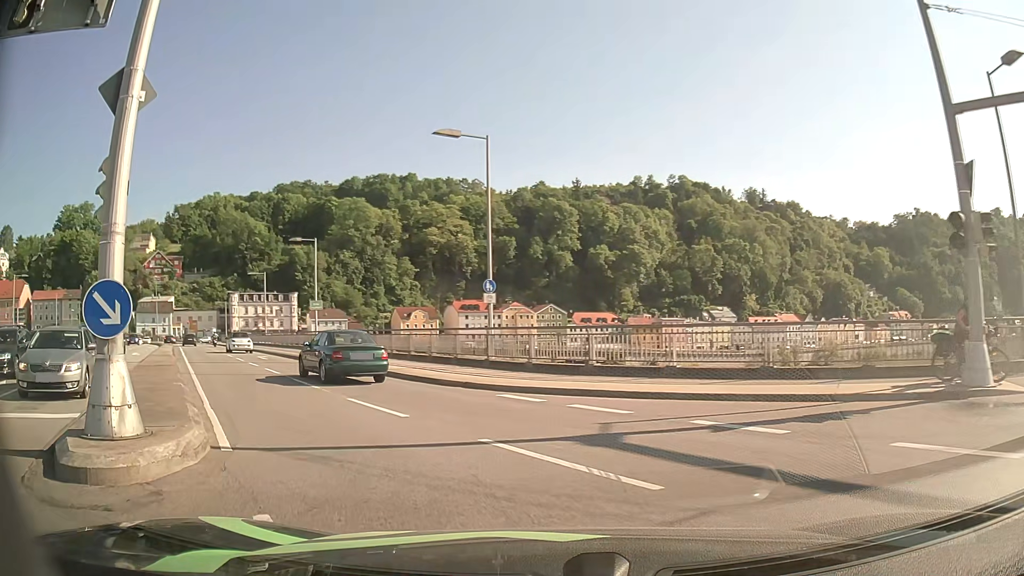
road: primary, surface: asphalt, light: Day
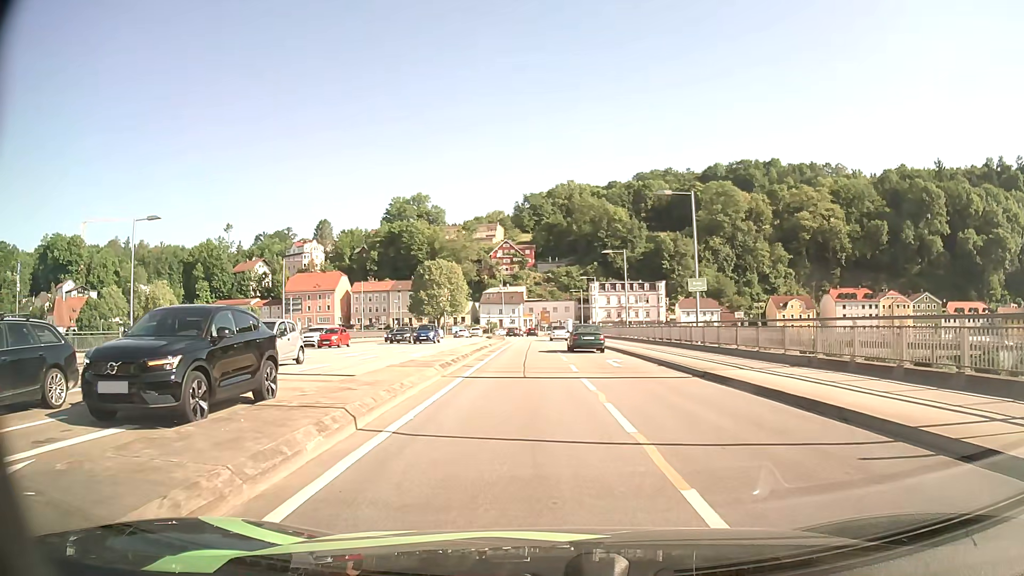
(-4.6, +13.3) m; -32°
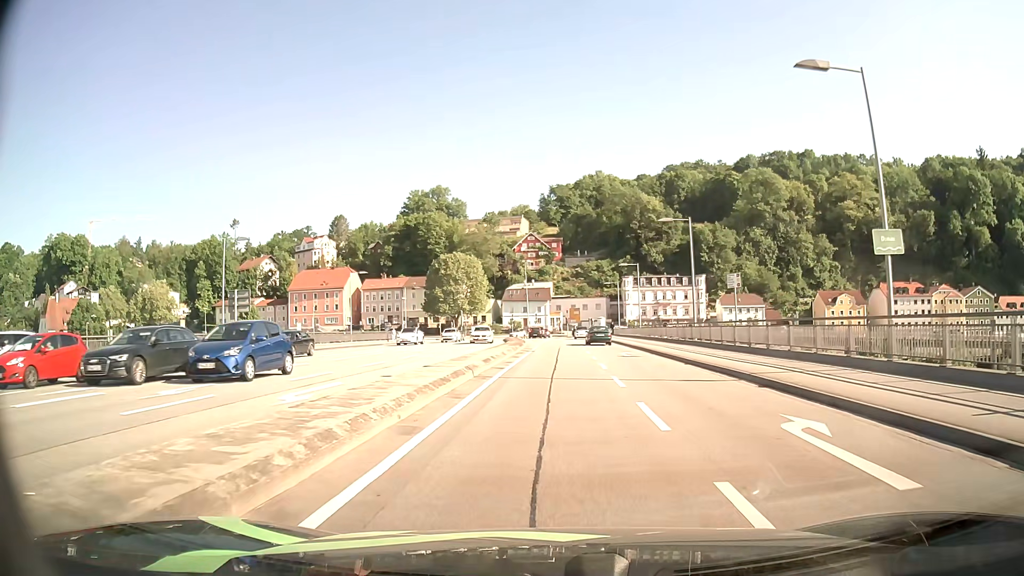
(-0.3, +17.2) m; -2°
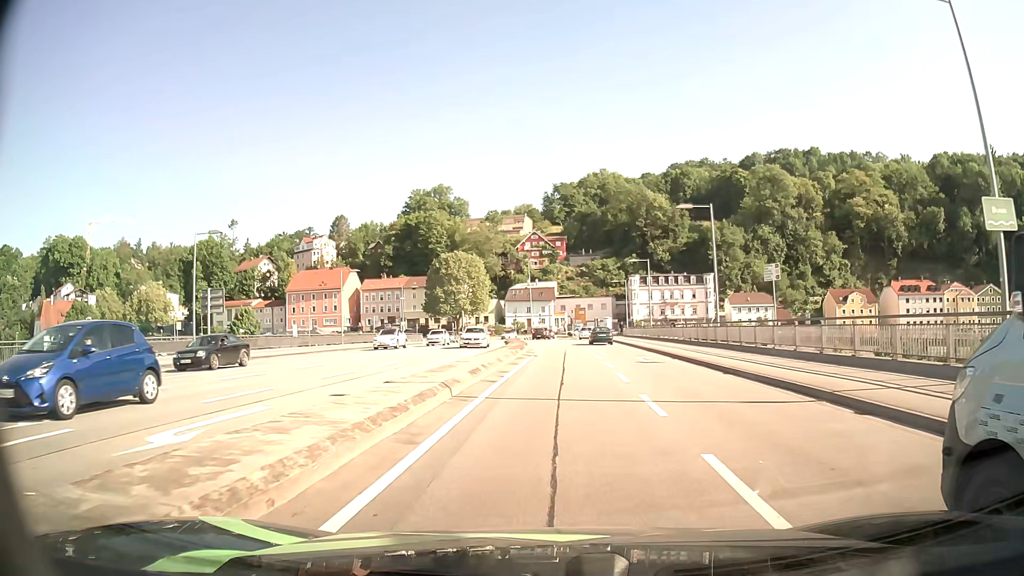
(0.0, +4.7) m; 0°
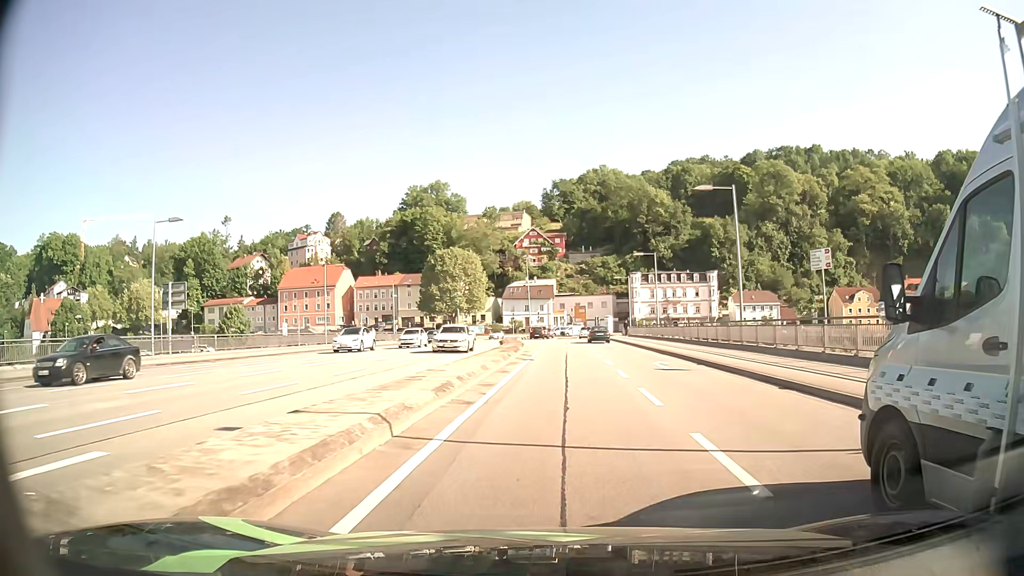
(-0.1, +4.8) m; -1°
(0, +10) (0, +20) (0, +30) (0, +40) (0, +50) (-1, +60) (-1, +70) (-2, +80) (-2, +90) (-1, +100) m
